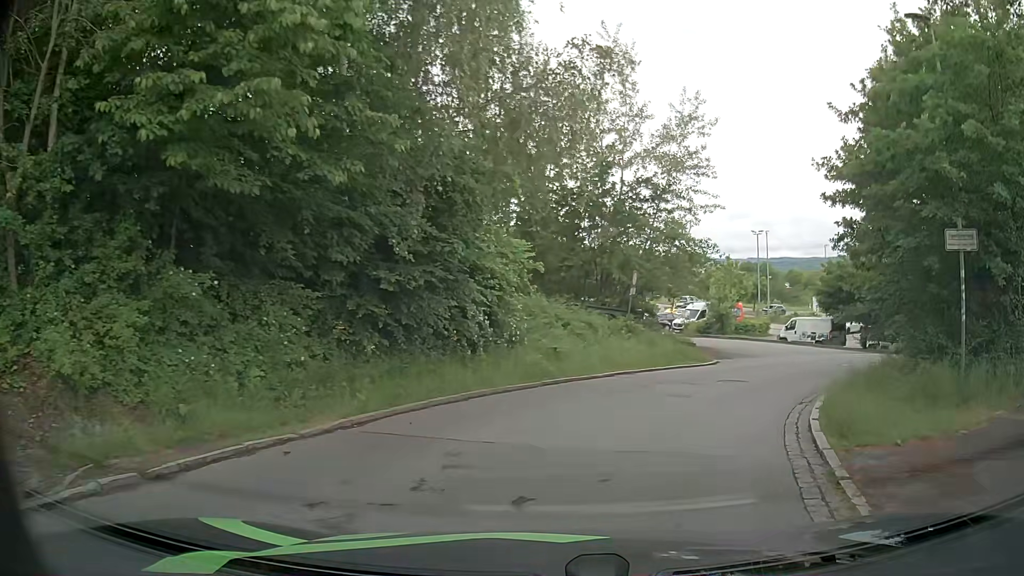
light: Day
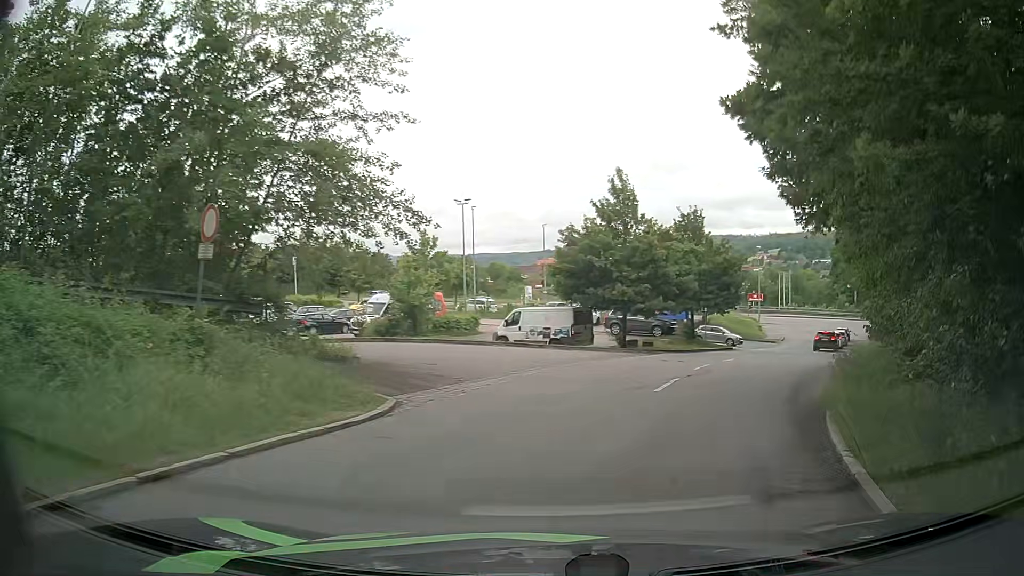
(+2.7, +12.6) m; +24°
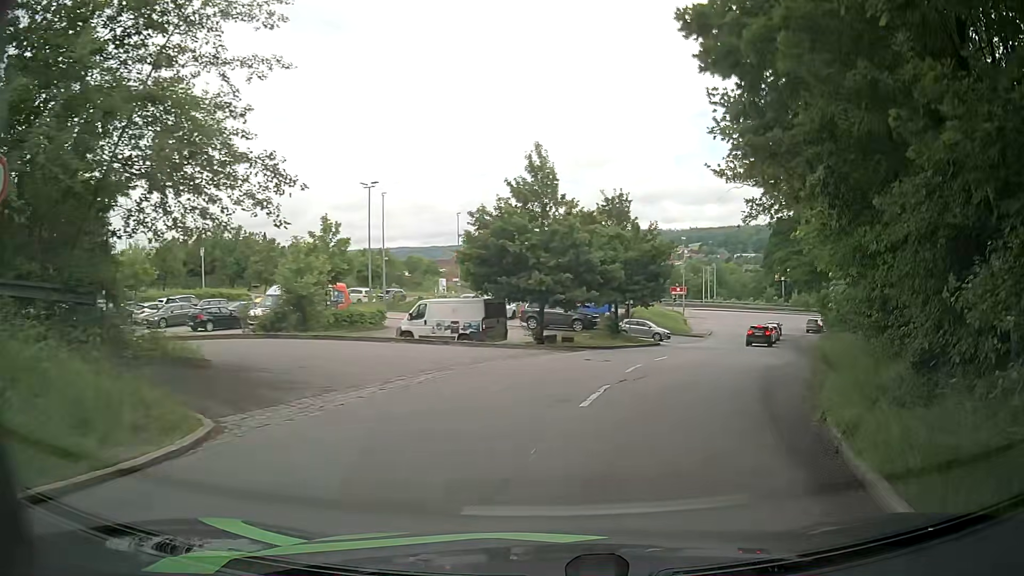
(+0.3, +3.3) m; +8°
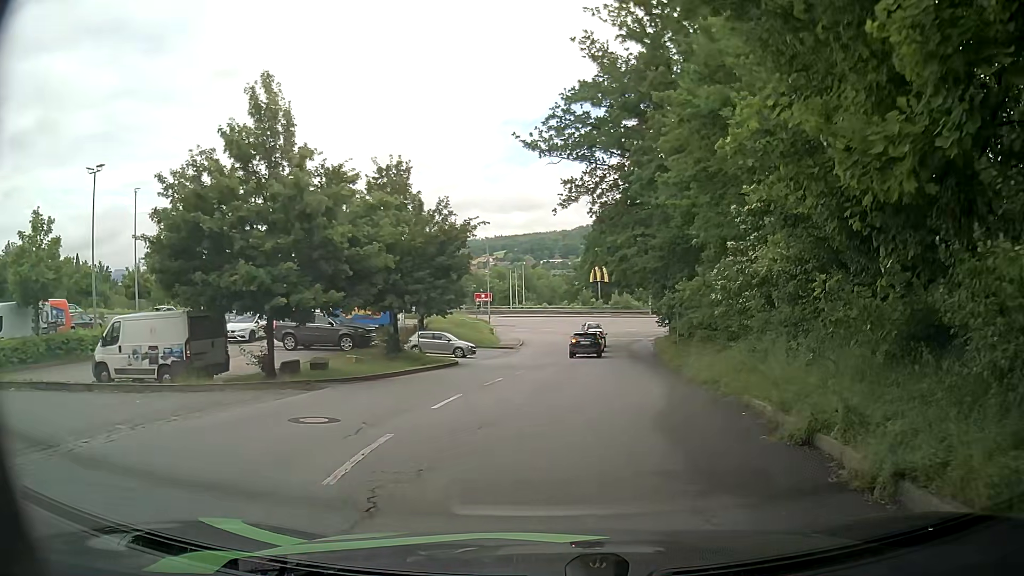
(+1.5, +10.0) m; +17°
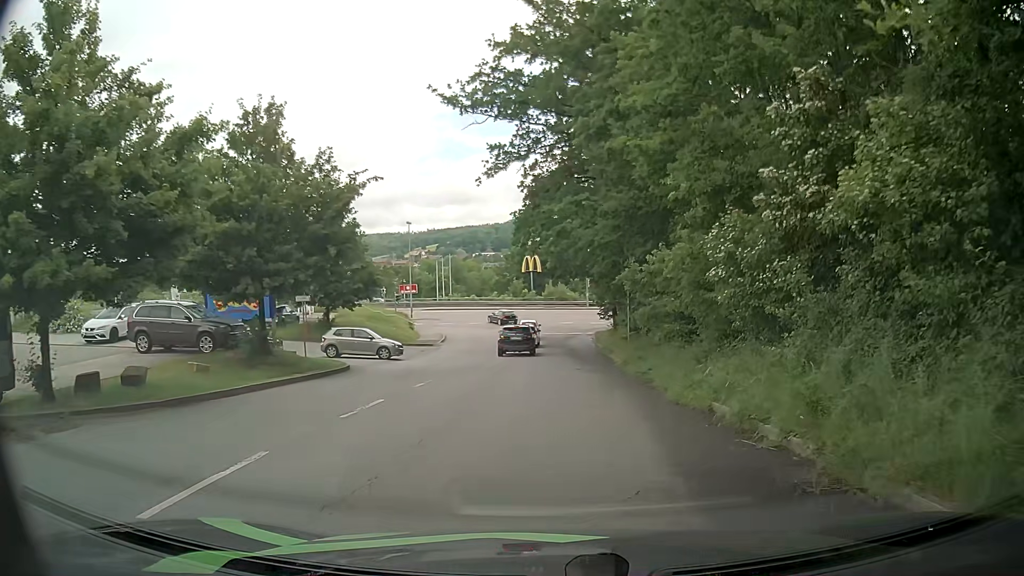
(+0.3, +7.2) m; +5°
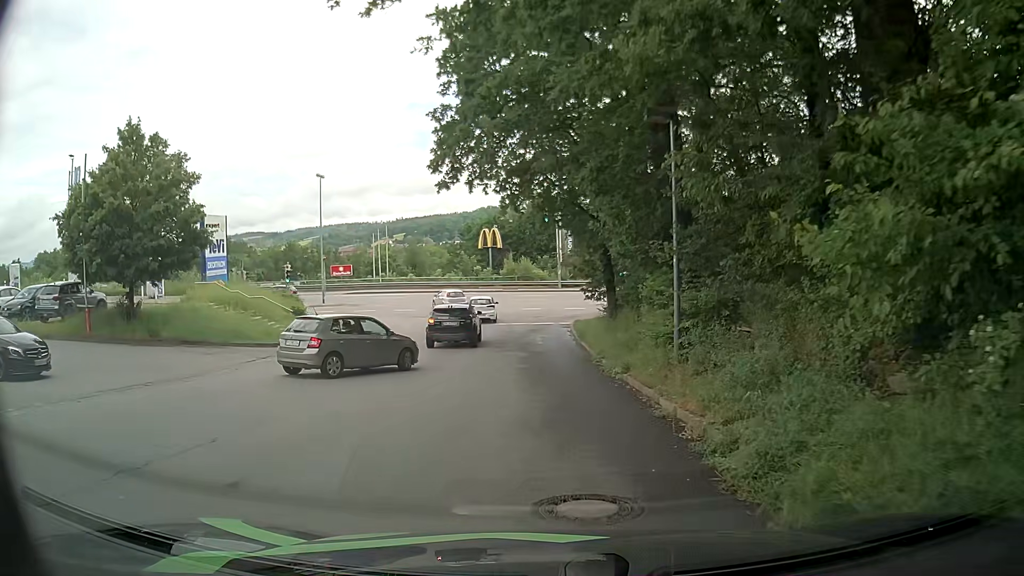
(+0.7, +19.2) m; +4°
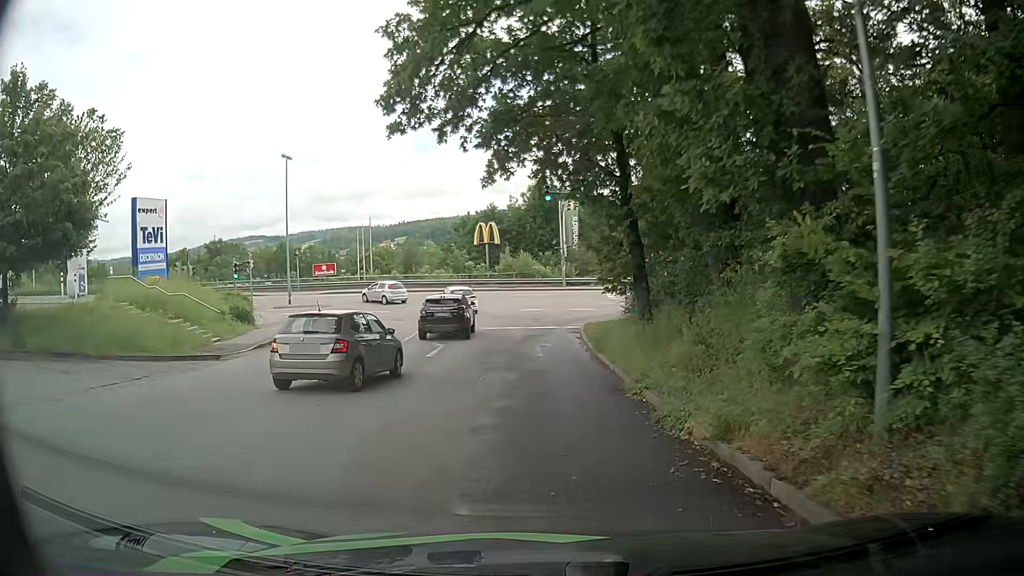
(-0.2, +7.9) m; -1°
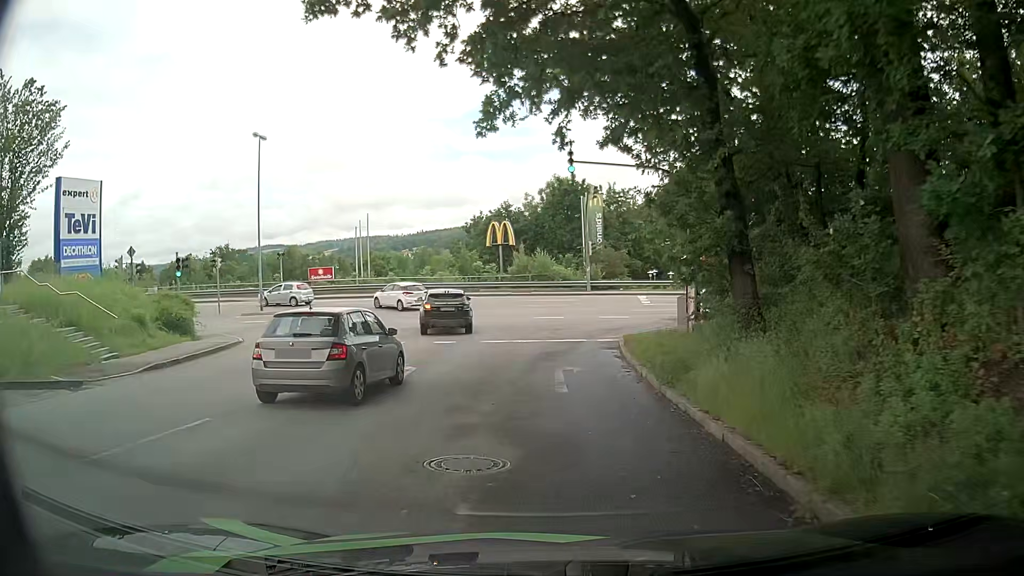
(-0.3, +7.9) m; 0°
(-1, +10) (-1, +20) (+3, +29) (+11, +34) (+21, +34) (+31, +33) (+41, +32) (+51, +30) (+61, +28) (+70, +25) m
